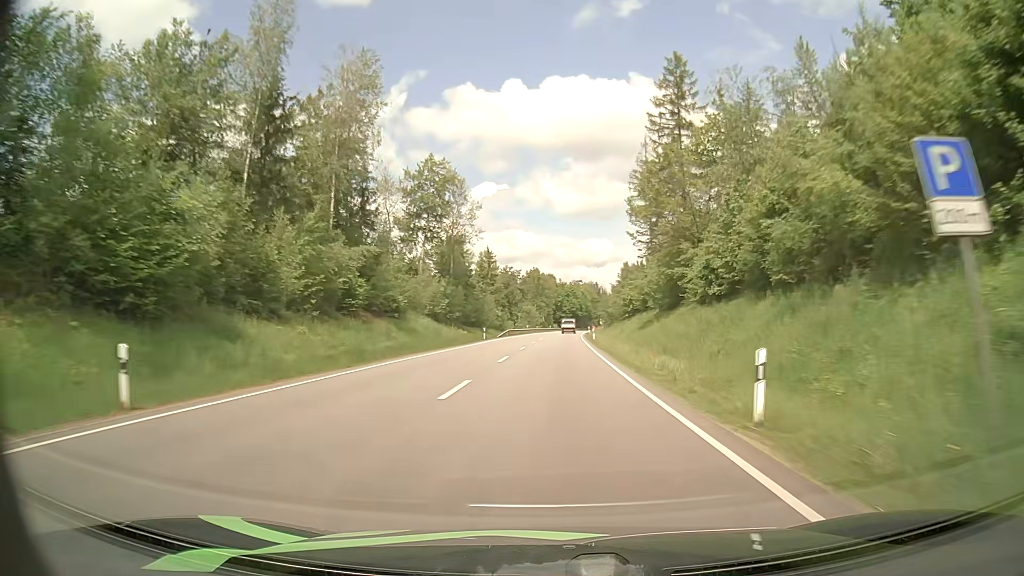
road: primary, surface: asphalt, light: Day
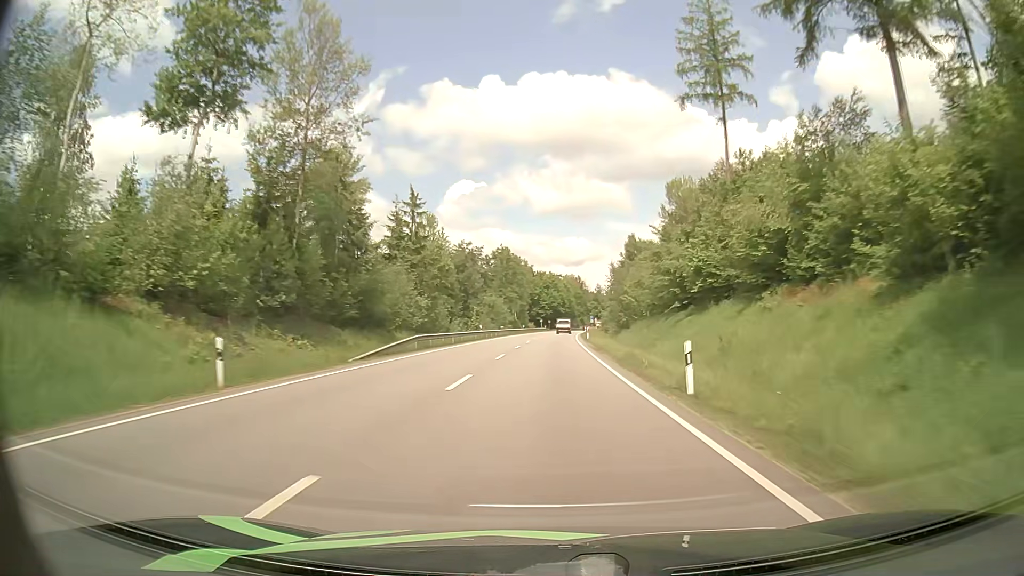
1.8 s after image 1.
(+0.9, +46.3) m; +2°
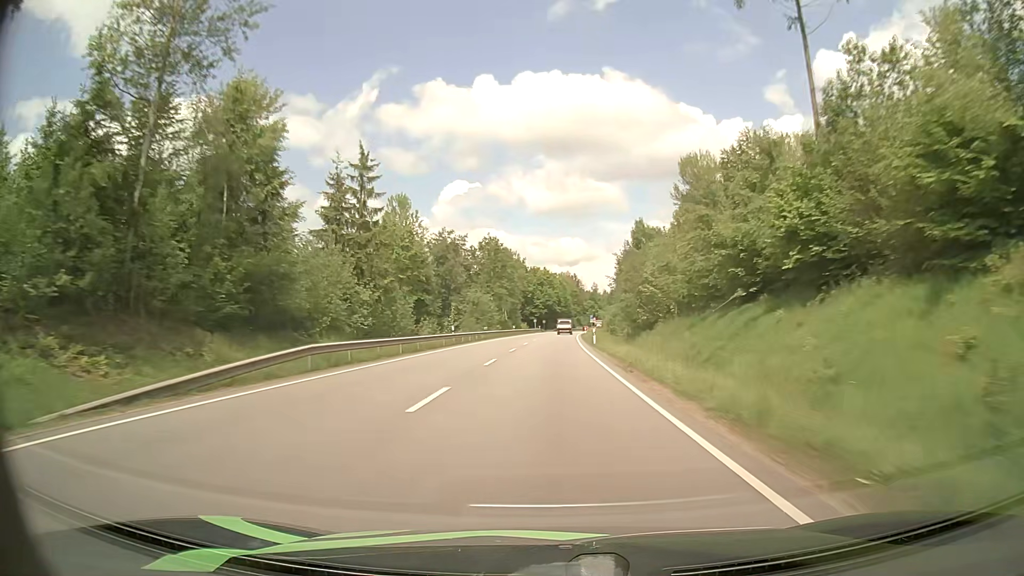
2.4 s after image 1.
(+0.1, +15.4) m; 0°
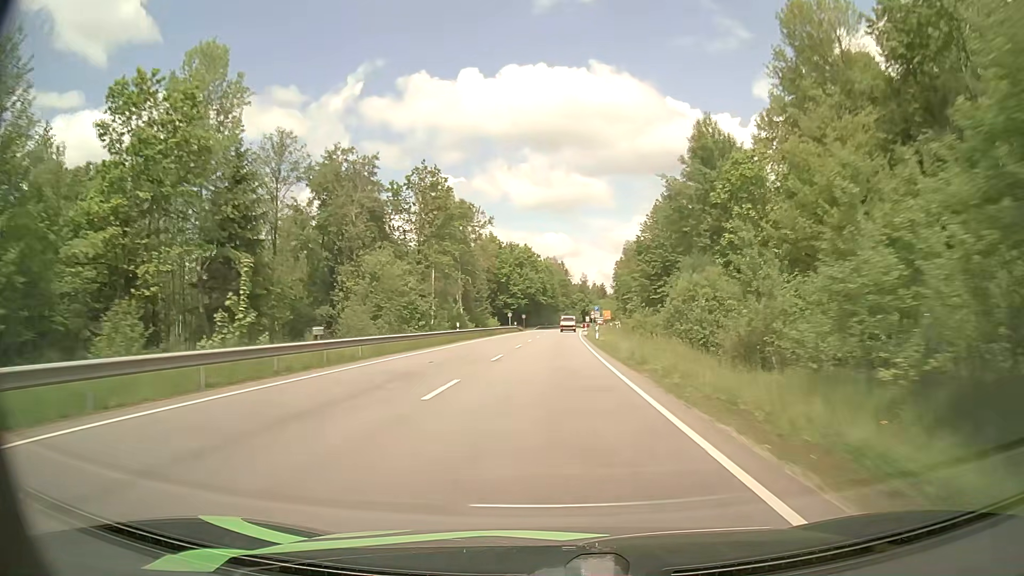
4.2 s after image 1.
(+0.5, +46.4) m; +1°
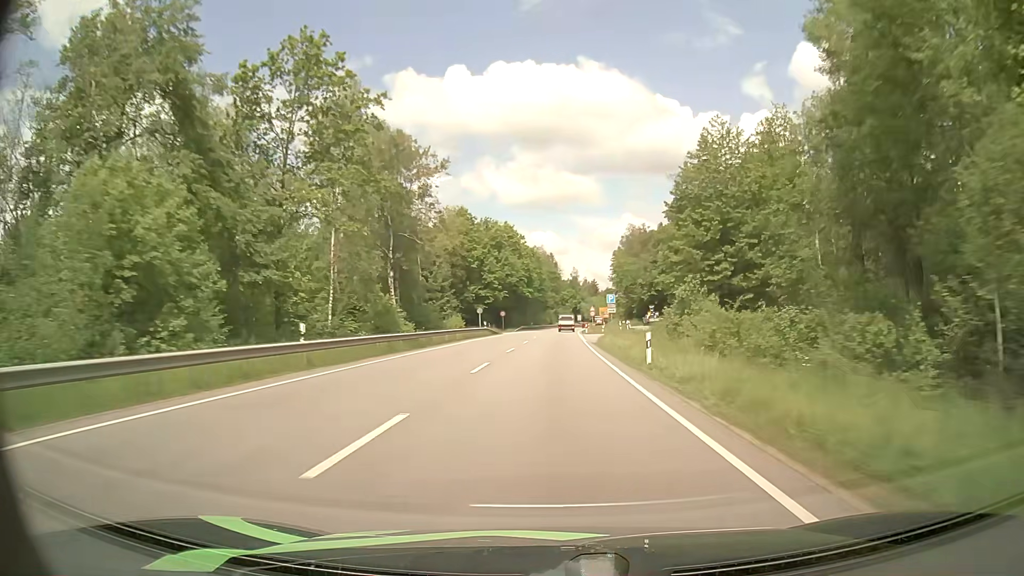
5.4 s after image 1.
(+0.2, +29.7) m; +1°
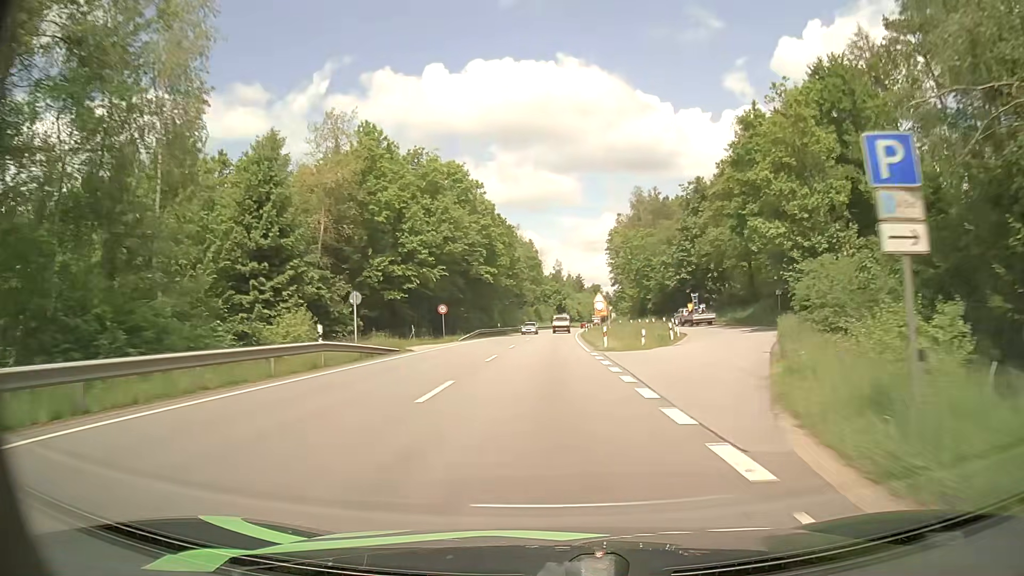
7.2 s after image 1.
(+0.7, +42.2) m; +2°
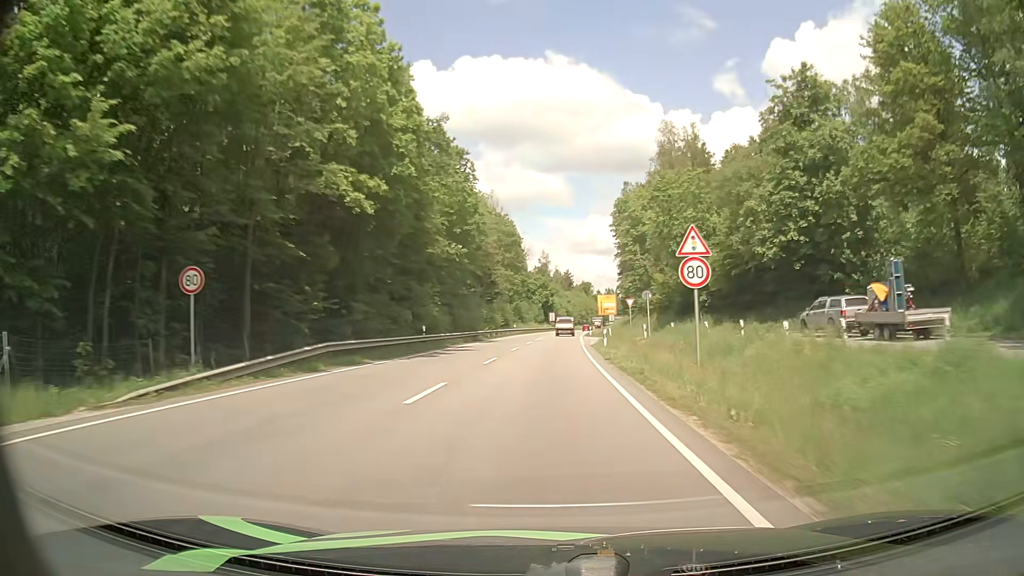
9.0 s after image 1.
(+0.4, +40.0) m; +1°
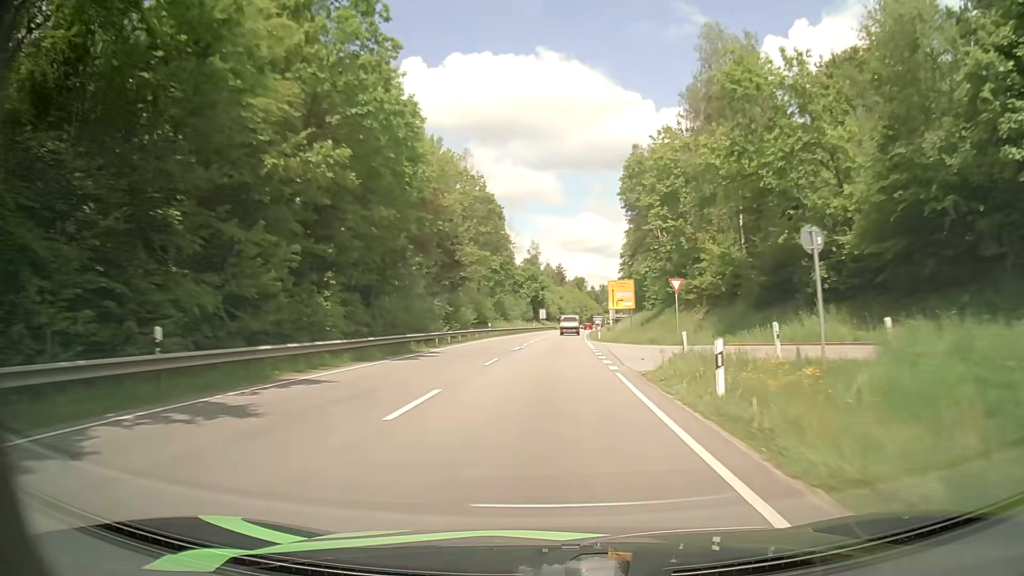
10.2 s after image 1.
(+0.3, +26.2) m; 0°
(0, +10) (0, +20) (+1, +30) (+1, +40) (+2, +50) (+2, +60) (+3, +70) (+4, +80) (+4, +90) (+5, +100) m
